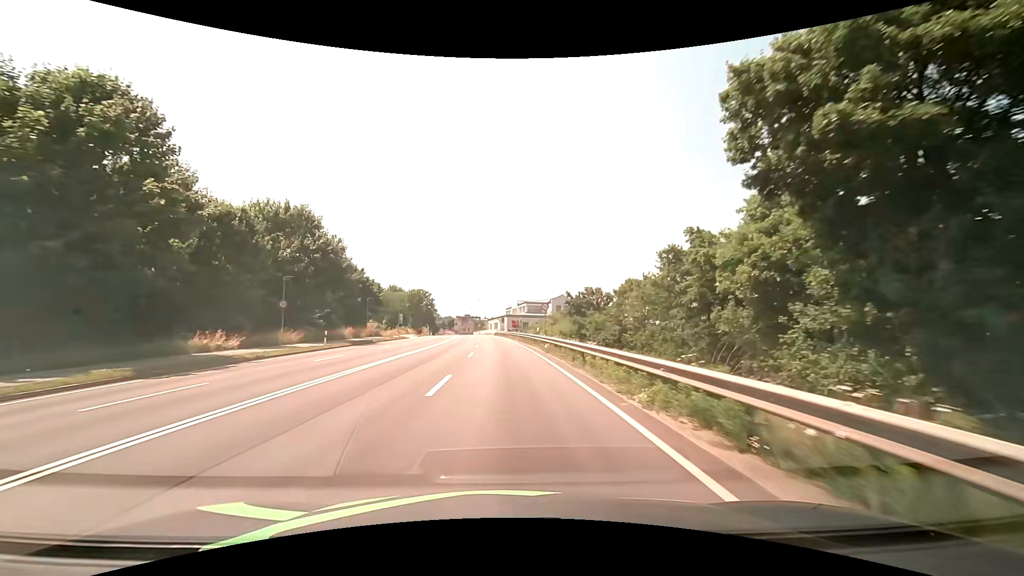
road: primary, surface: asphalt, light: Day
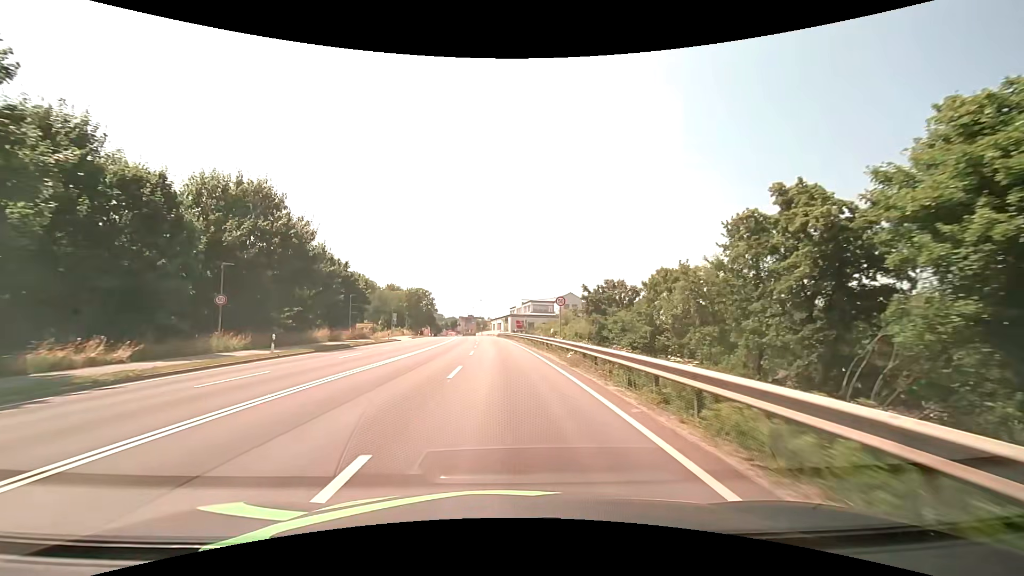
(0.0, +8.4) m; -1°
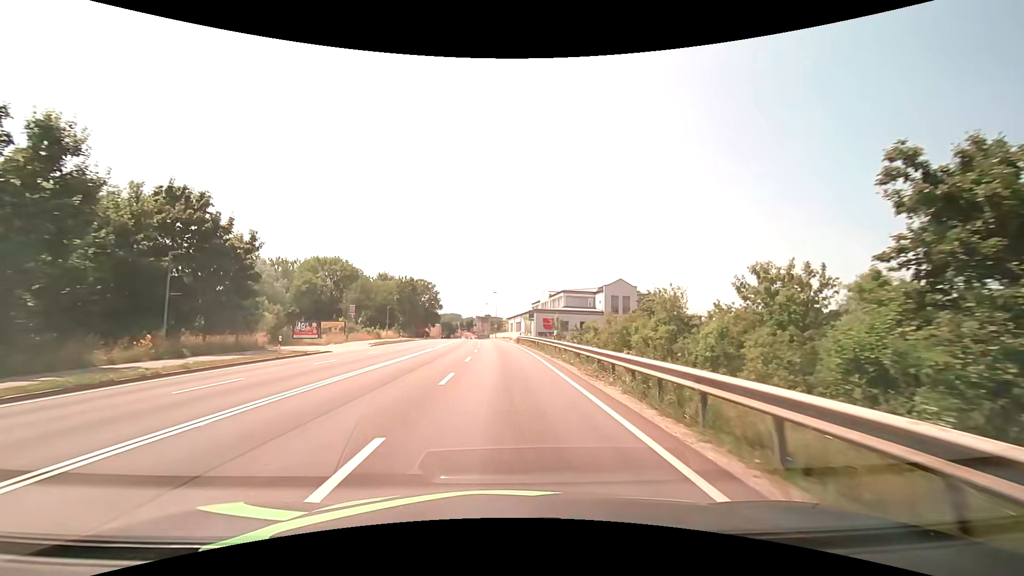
(-0.5, +32.2) m; -2°
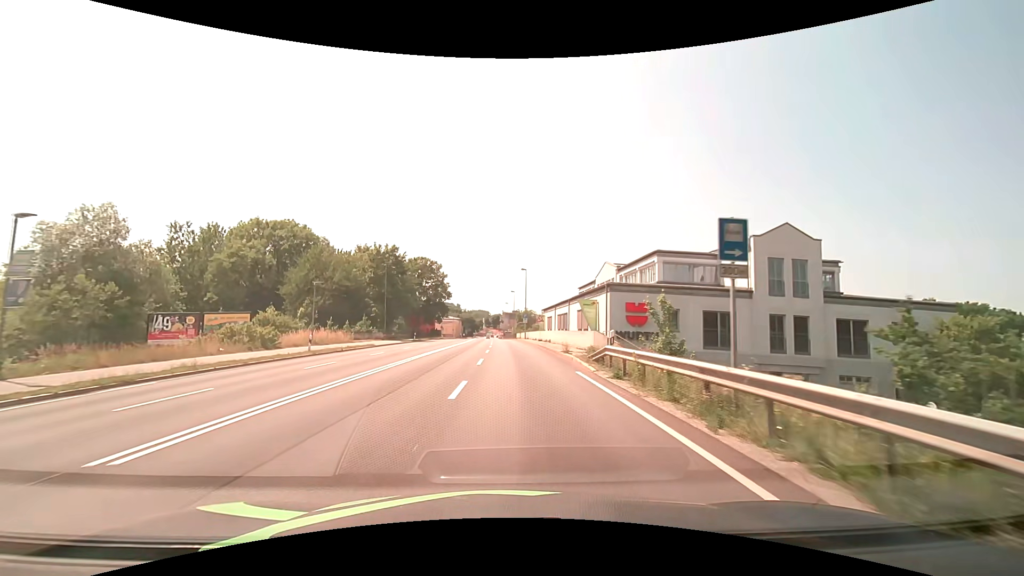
(-1.0, +38.8) m; -3°
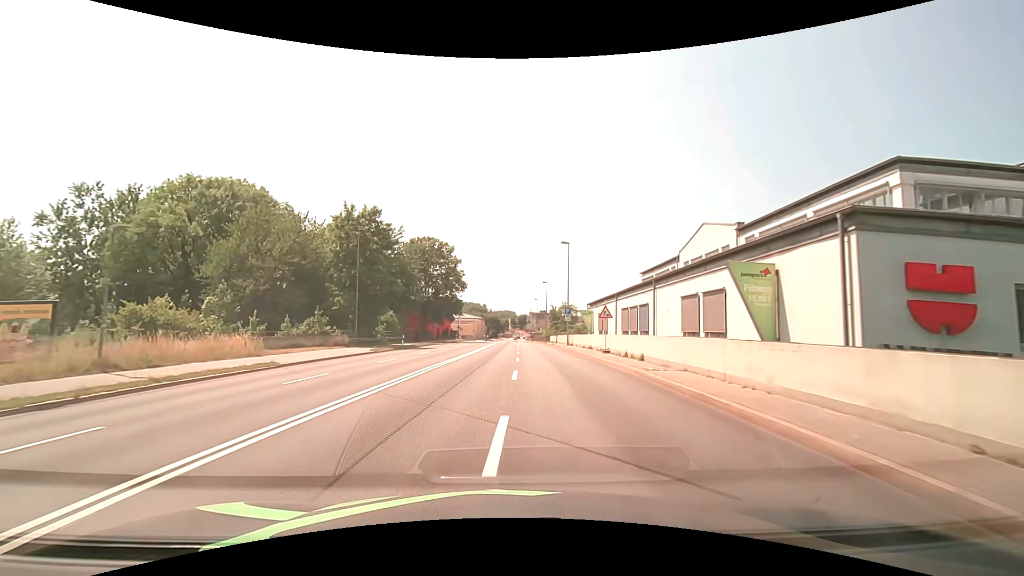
(-0.7, +23.0) m; -3°
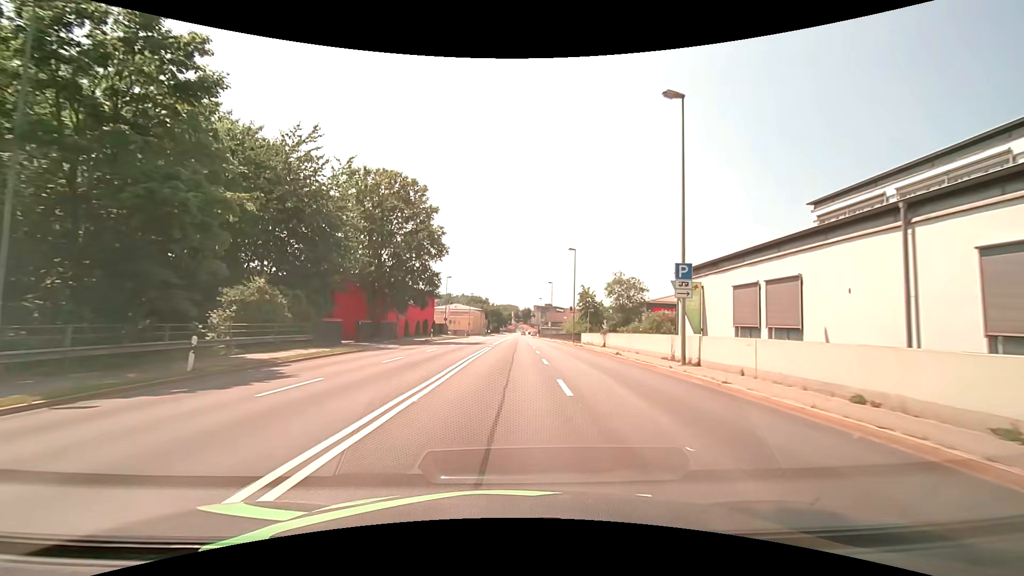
(-0.3, +30.7) m; 0°
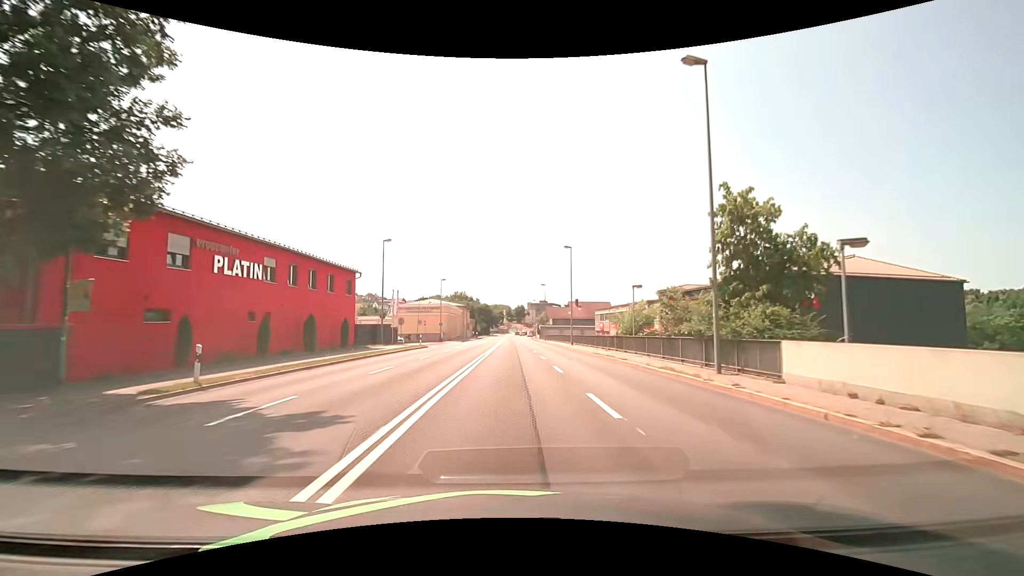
(+0.5, +38.4) m; +1°
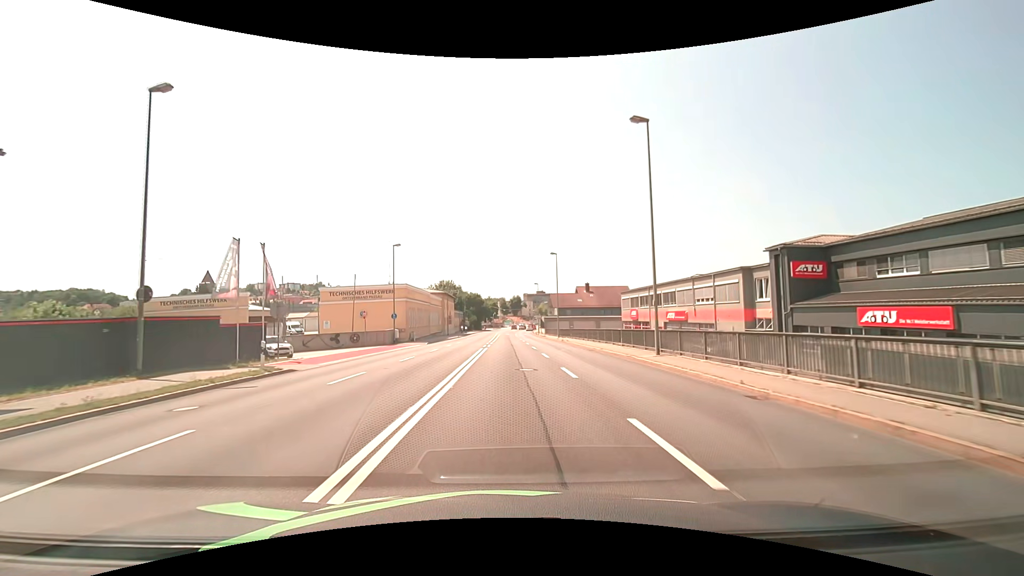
(+0.1, +30.6) m; 0°
(0, +10) (0, +20) (0, +30) (0, +40) (0, +50) (0, +60) (0, +70) (0, +80) (0, +90) (-1, +100) m
